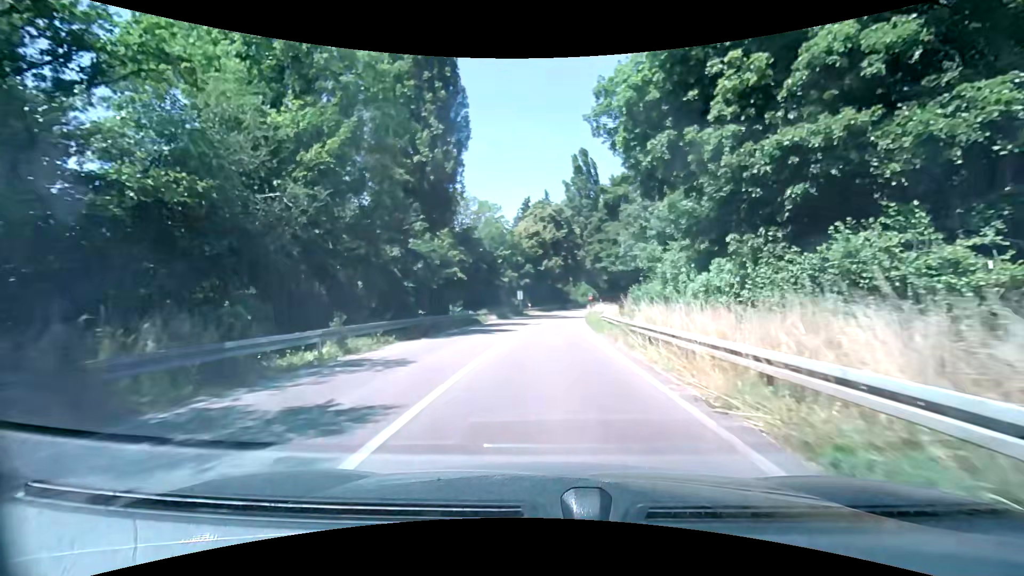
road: trunk_link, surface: asphalt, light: Day
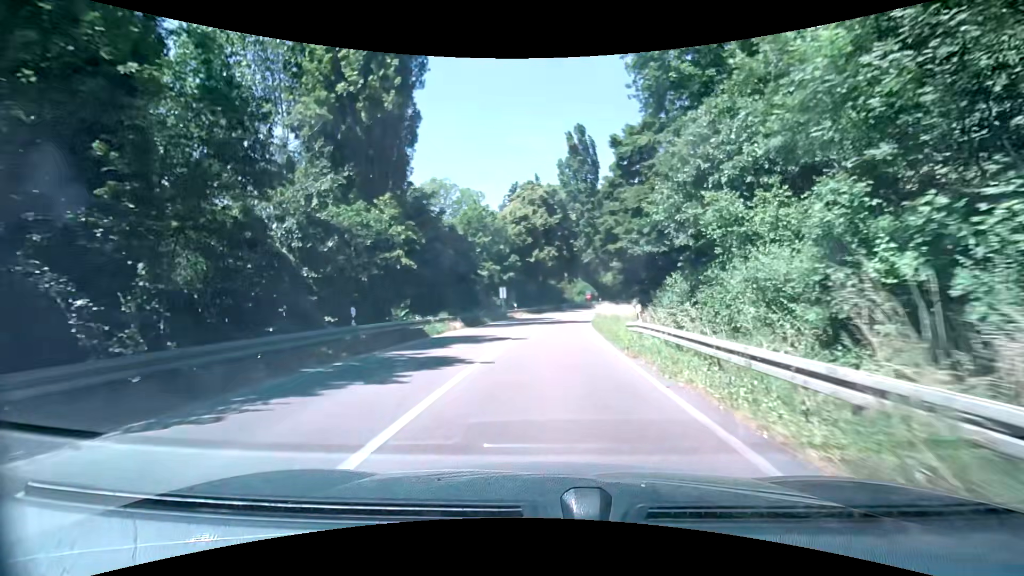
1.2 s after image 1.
(+0.1, +13.8) m; +1°
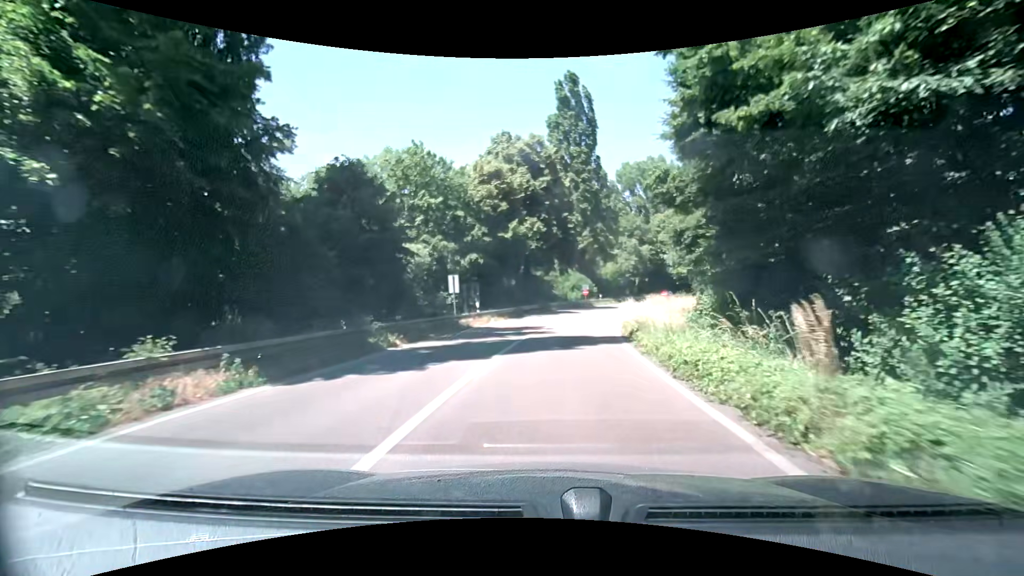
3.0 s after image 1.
(+0.2, +20.2) m; 0°
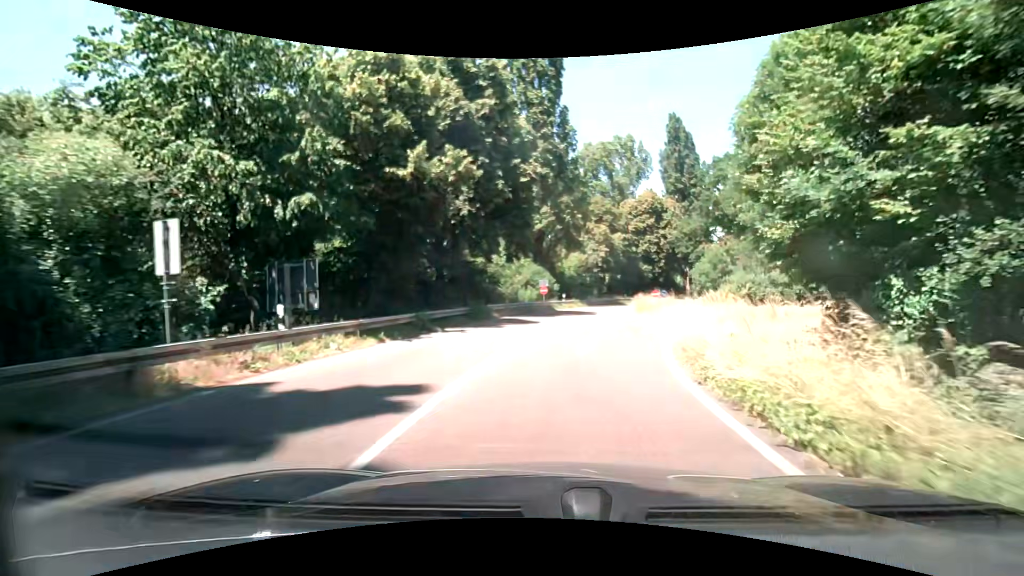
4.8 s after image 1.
(+1.0, +19.0) m; +7°
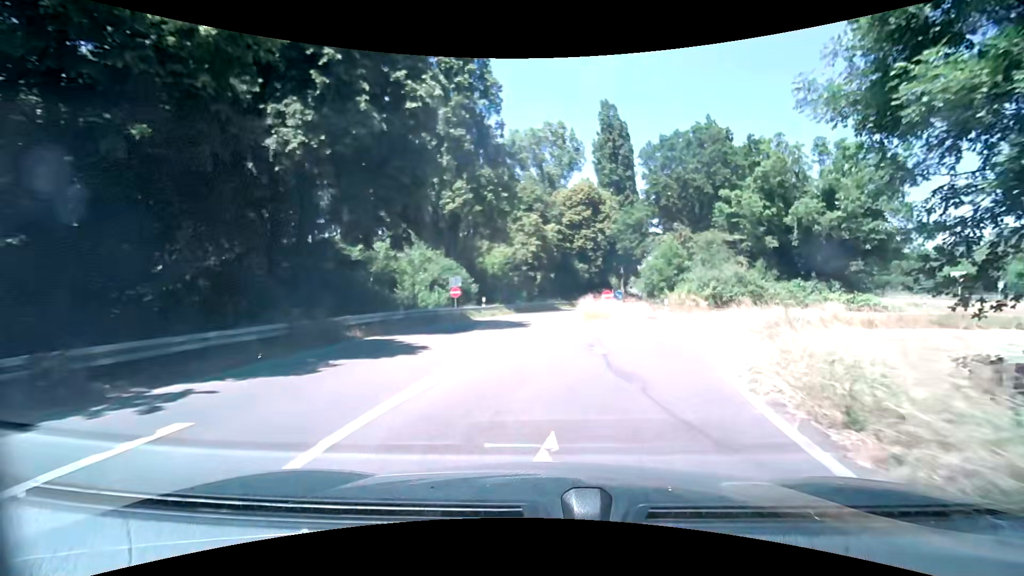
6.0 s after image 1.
(+0.8, +12.2) m; +9°
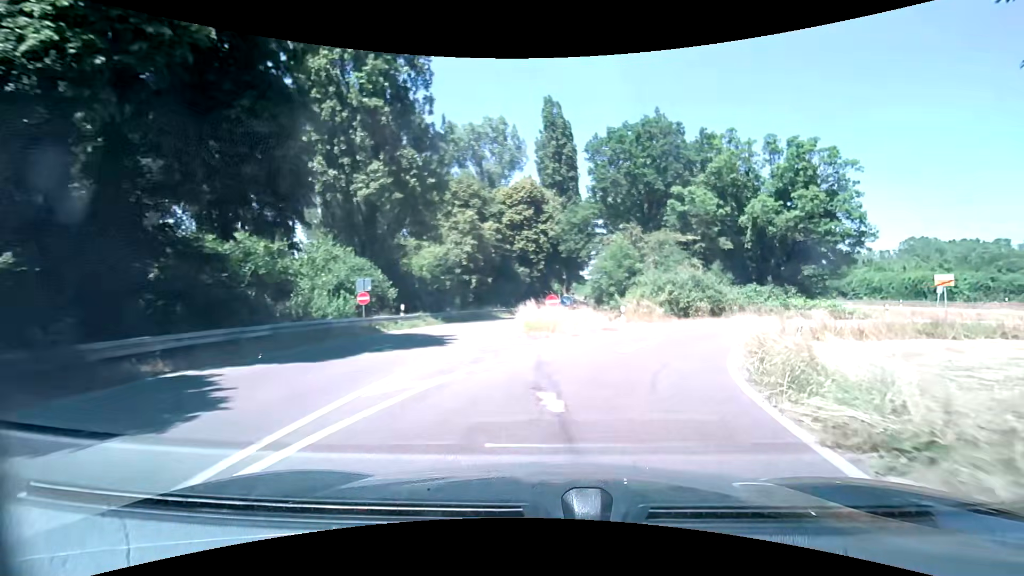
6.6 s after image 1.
(+0.2, +6.0) m; +6°
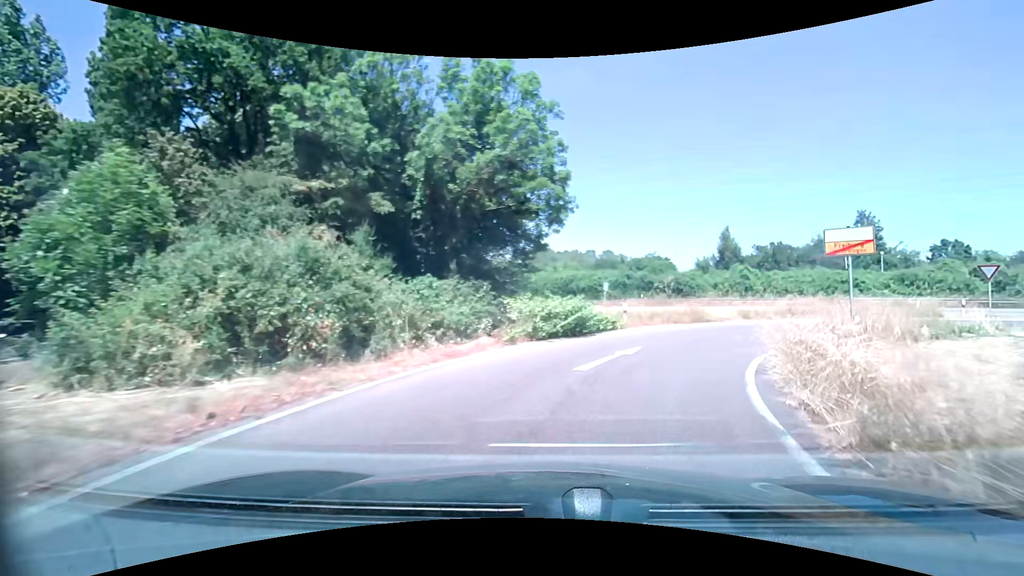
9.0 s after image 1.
(+6.8, +21.4) m; +38°
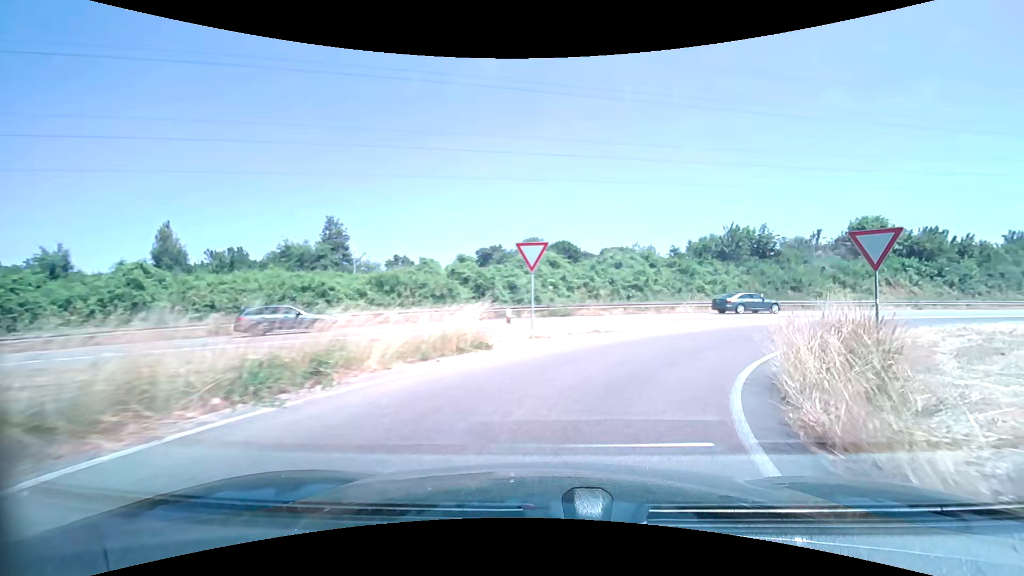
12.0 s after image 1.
(+12.4, +23.6) m; +55°
(+2, +10) (+7, +18) (+14, +26) (+22, +31) (+31, +36) (+40, +40) (+49, +43) (+59, +47) (+68, +51) (+77, +55) m
